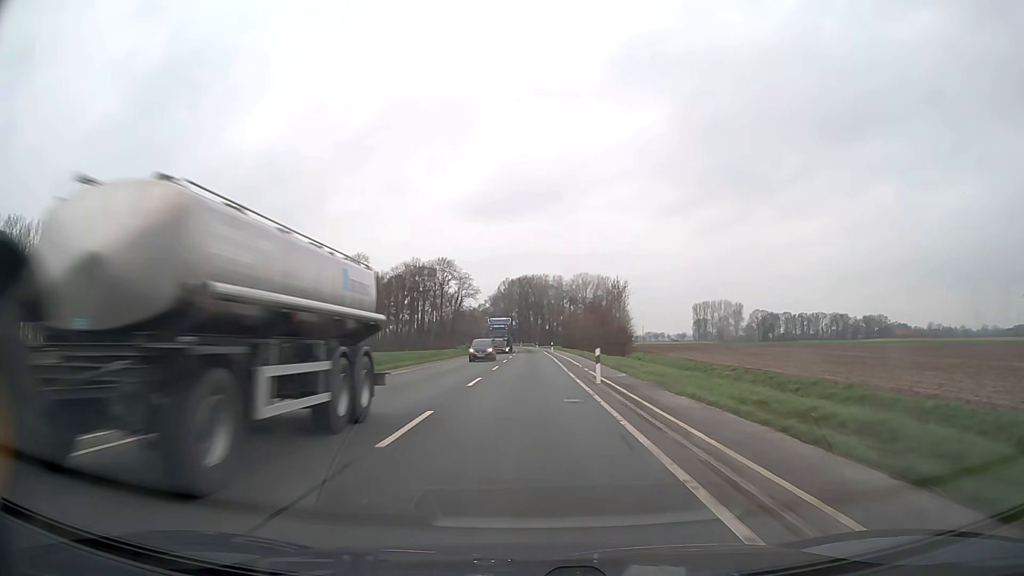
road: secondary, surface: asphalt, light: Day
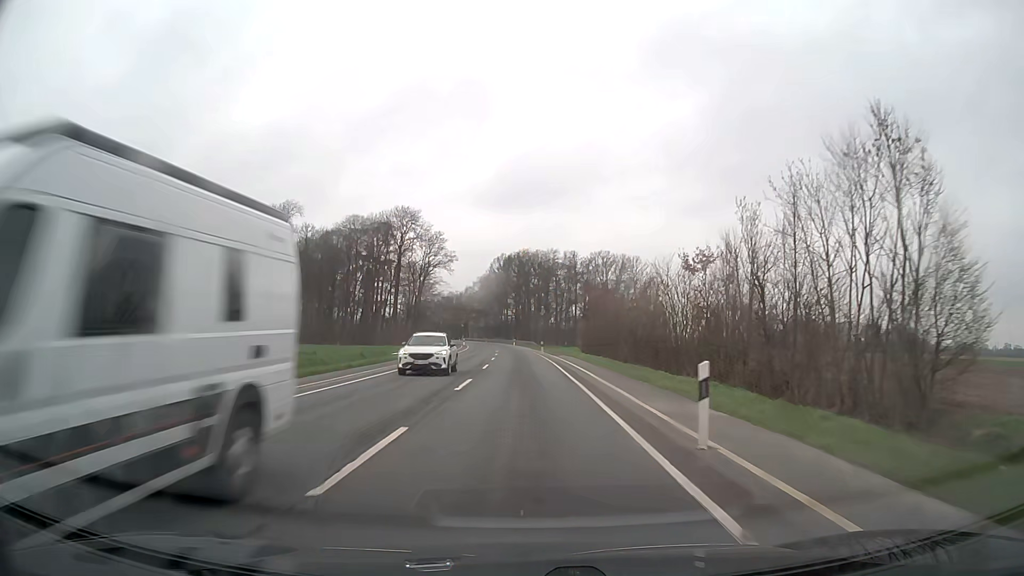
(+0.3, +62.4) m; 0°
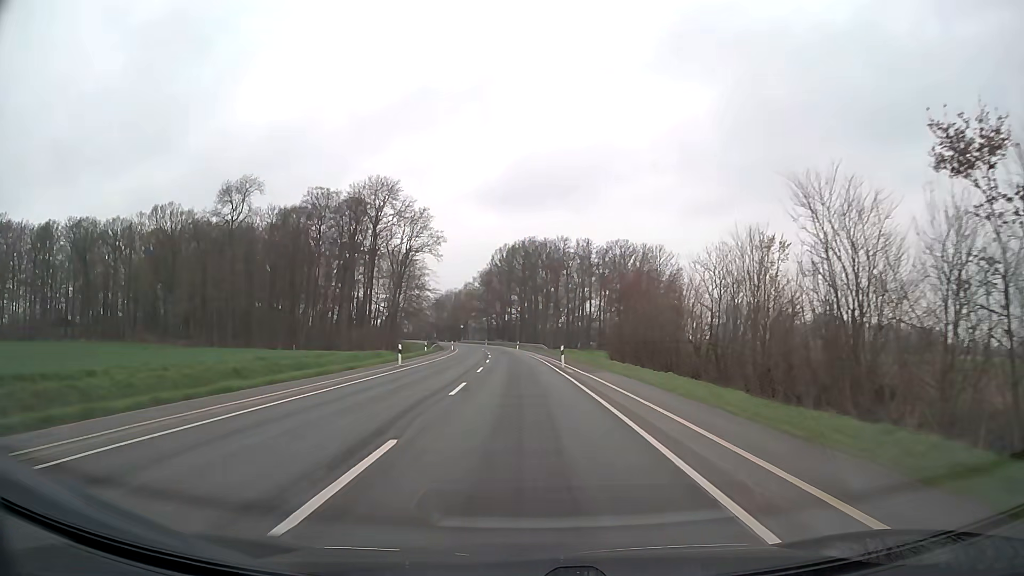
(-0.1, +25.0) m; 0°
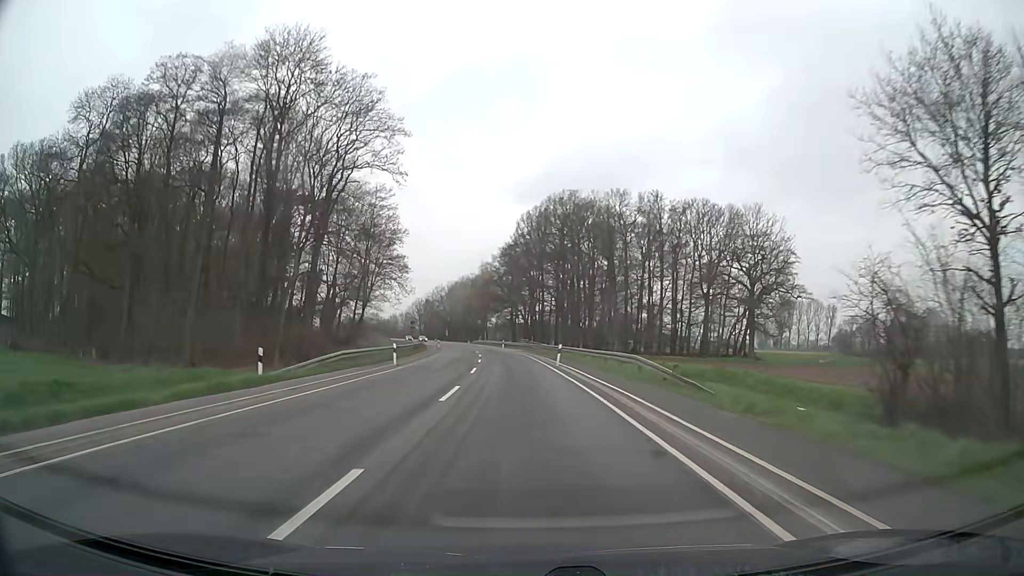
(-1.1, +50.1) m; -3°
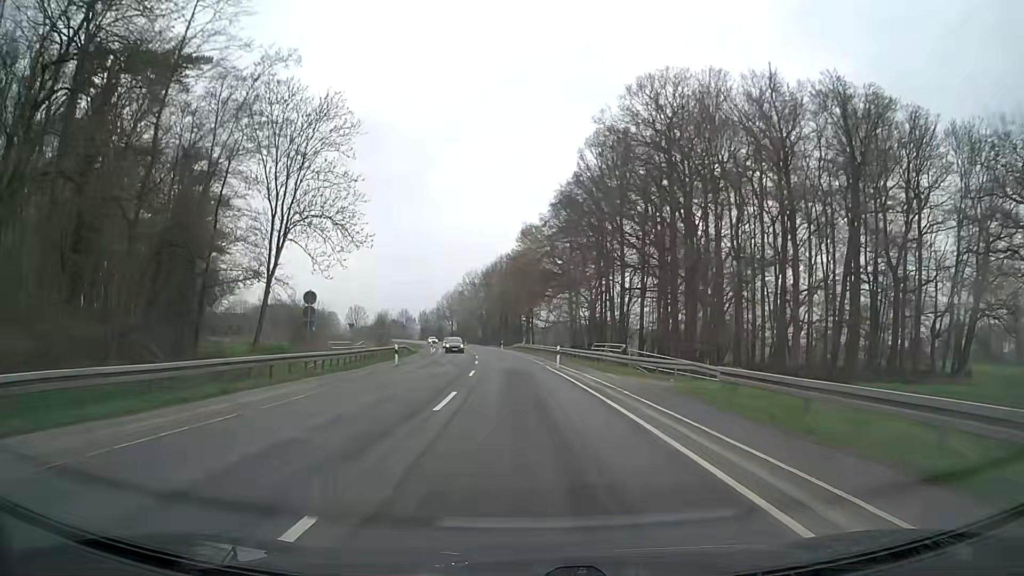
(-1.8, +50.2) m; -4°
(0, +10) (0, +20) (-1, +30) (-1, +40) (-2, +50) (-3, +60) (-4, +70) (-5, +80) (-6, +90) (-8, +100) m
